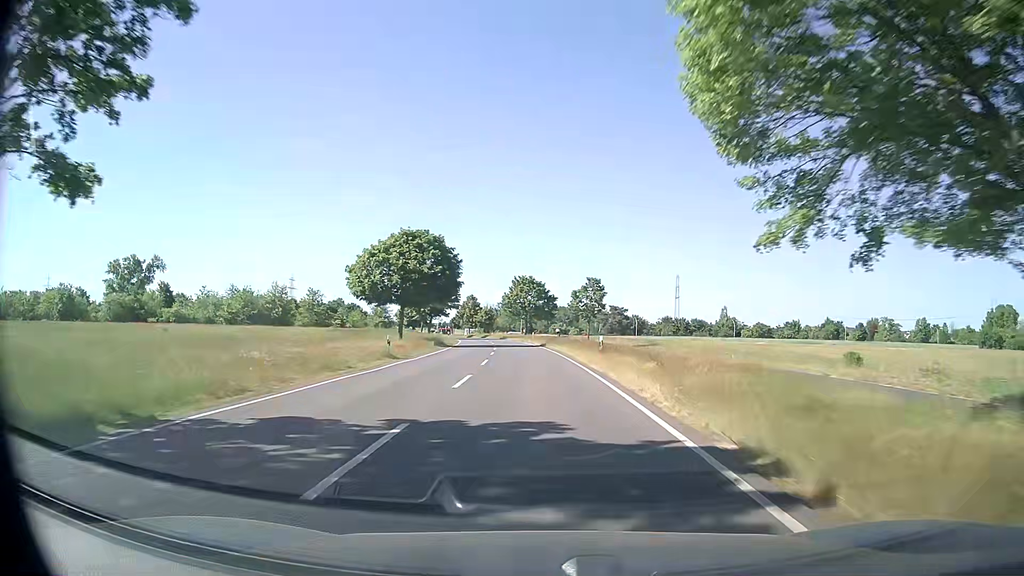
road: secondary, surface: asphalt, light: Day
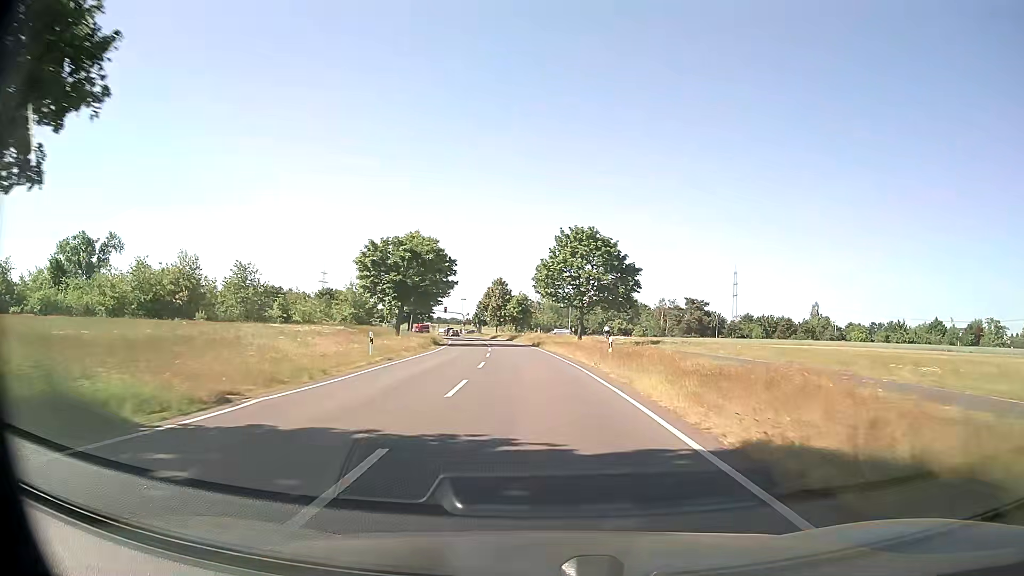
(-2.0, +50.2) m; -4°
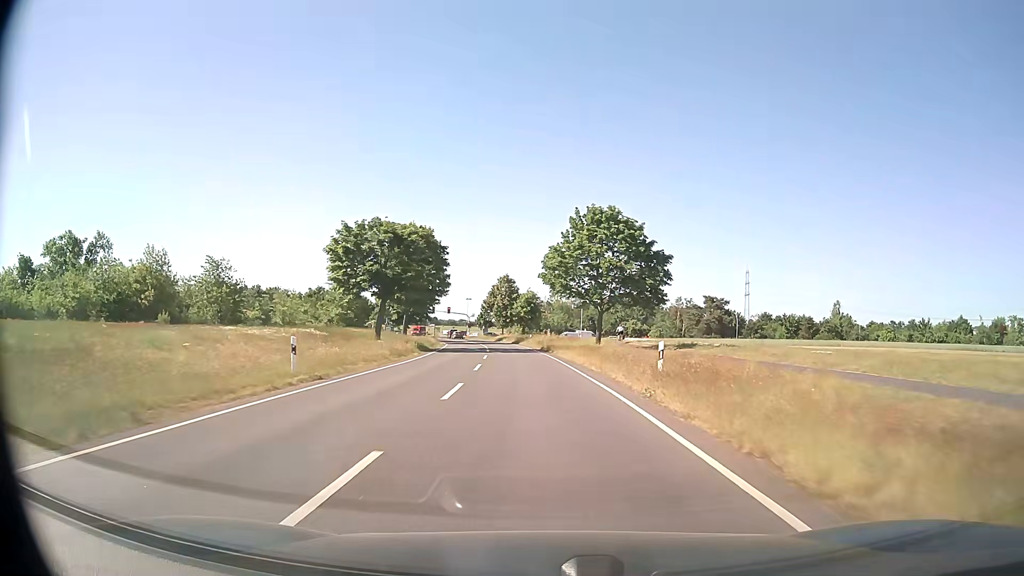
(-0.1, +9.8) m; -1°
(0, +10) (0, +20) (-1, +30) (-1, +40) (-2, +50) (-3, +60) (-5, +70) (-6, +80) (-8, +90) (-9, +99) m
